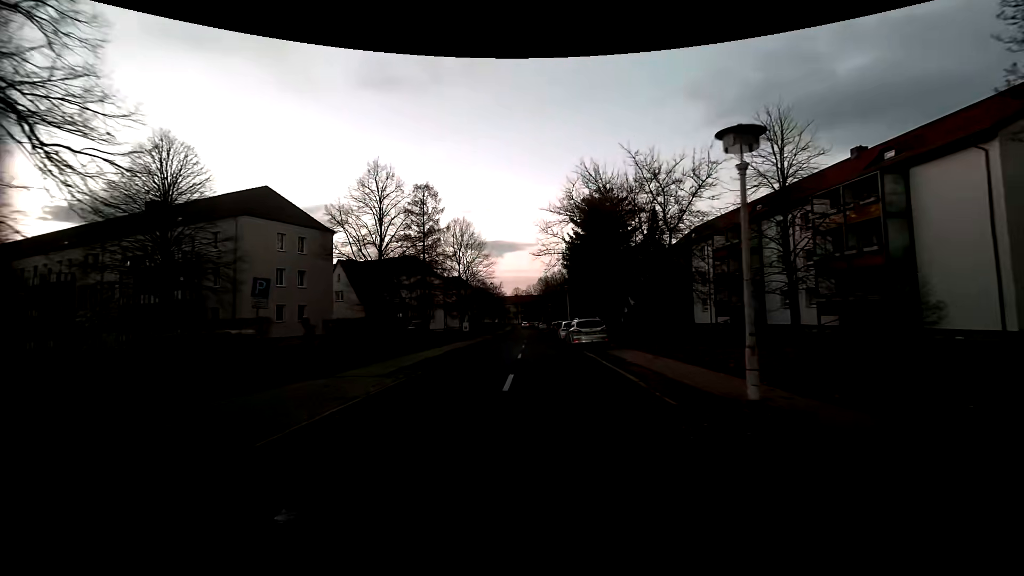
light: Sunrise
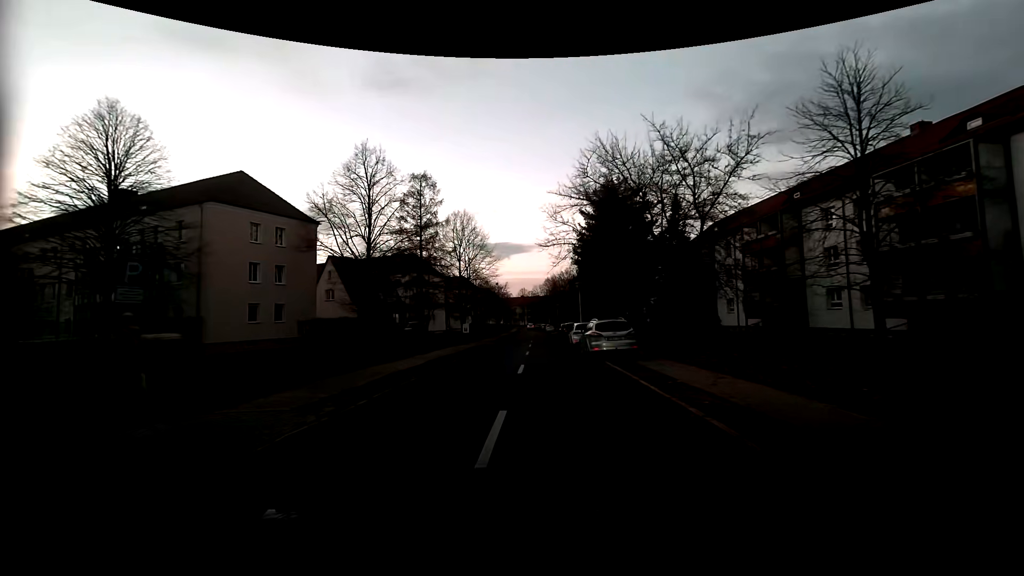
(0.0, +5.3) m; -1°
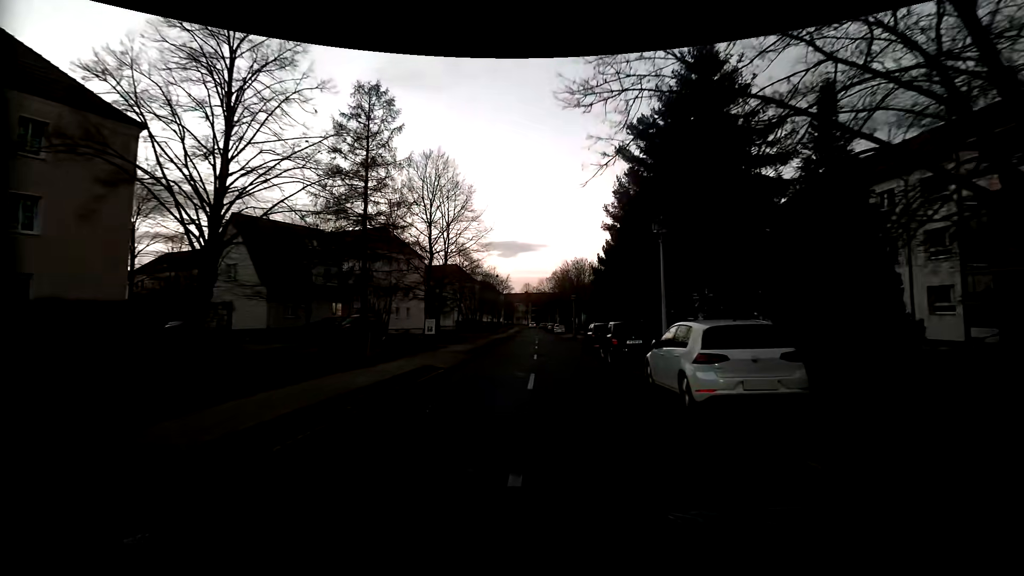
(-0.3, +21.3) m; -1°
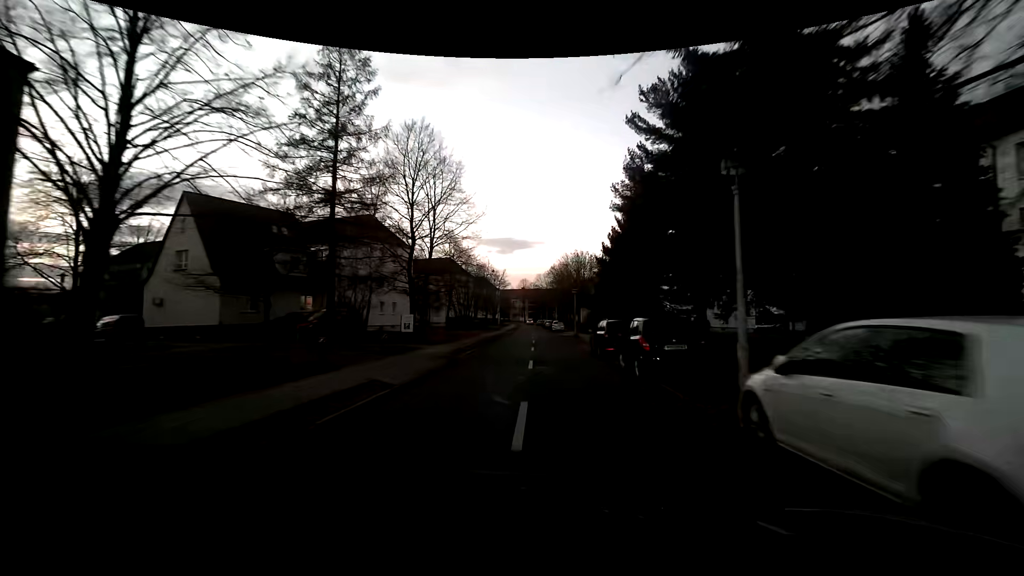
(0.0, +5.4) m; +1°
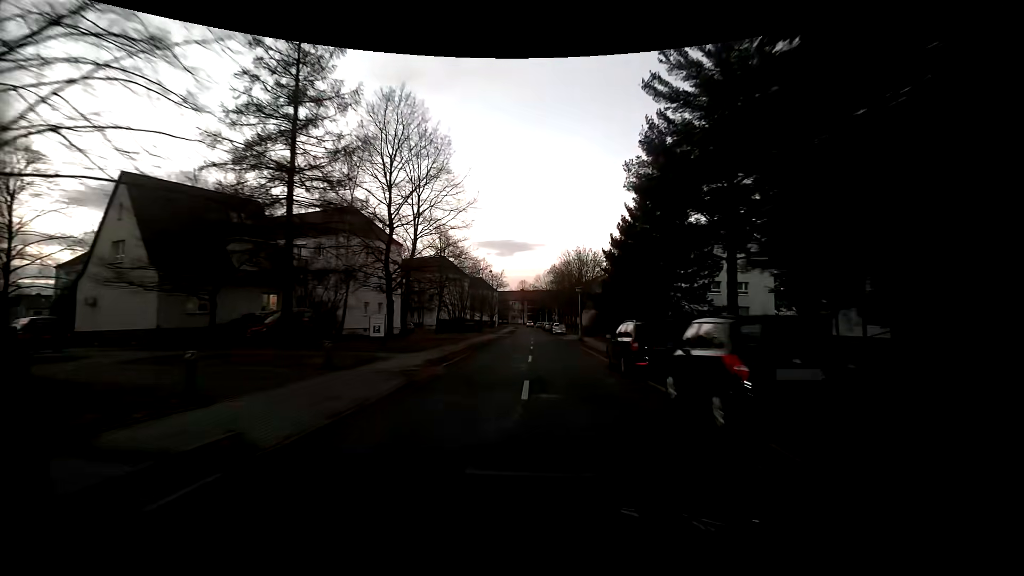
(0.0, +5.4) m; 0°
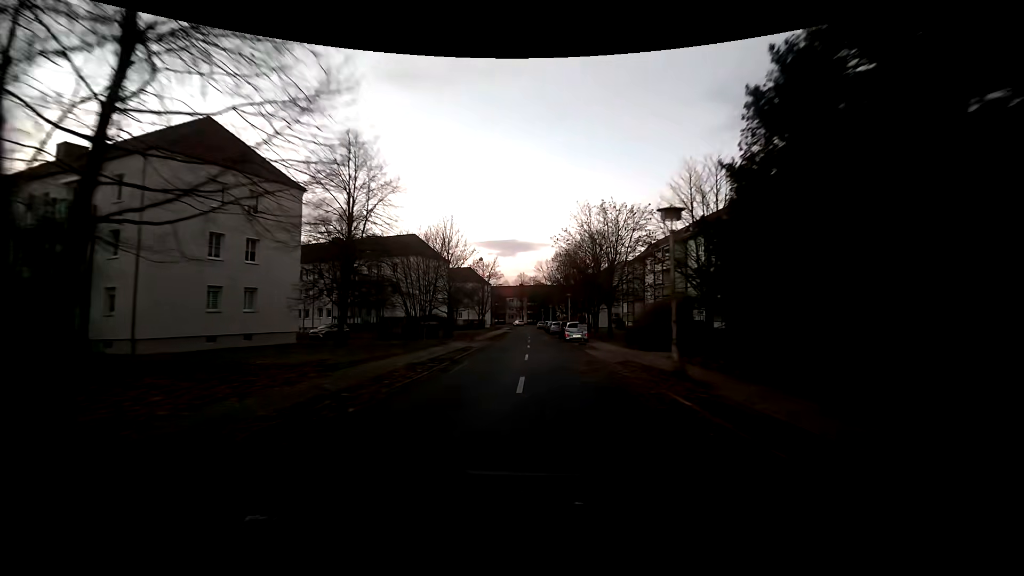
(-0.2, +26.1) m; -1°
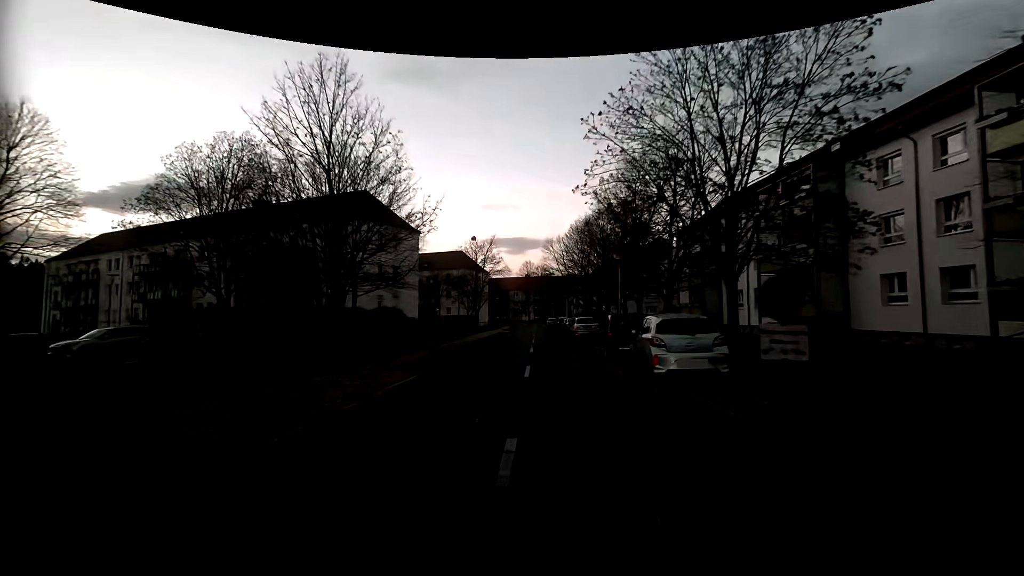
(0.0, +25.2) m; -1°
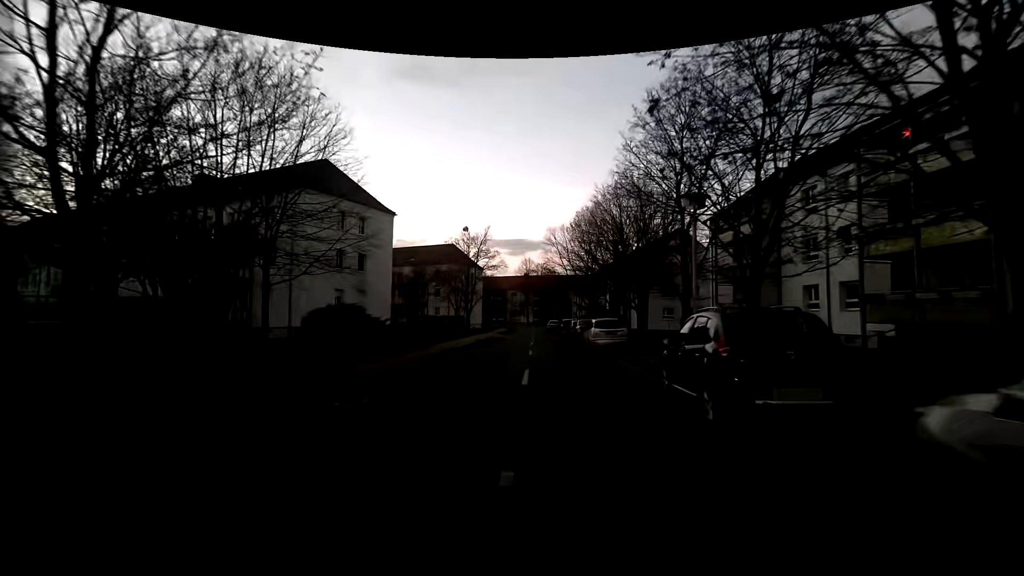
(0.0, +10.1) m; 0°
(0, +10) (0, +20) (0, +30) (0, +40) (0, +50) (0, +60) (0, +70) (0, +80) (0, +90) (-1, +100) m
